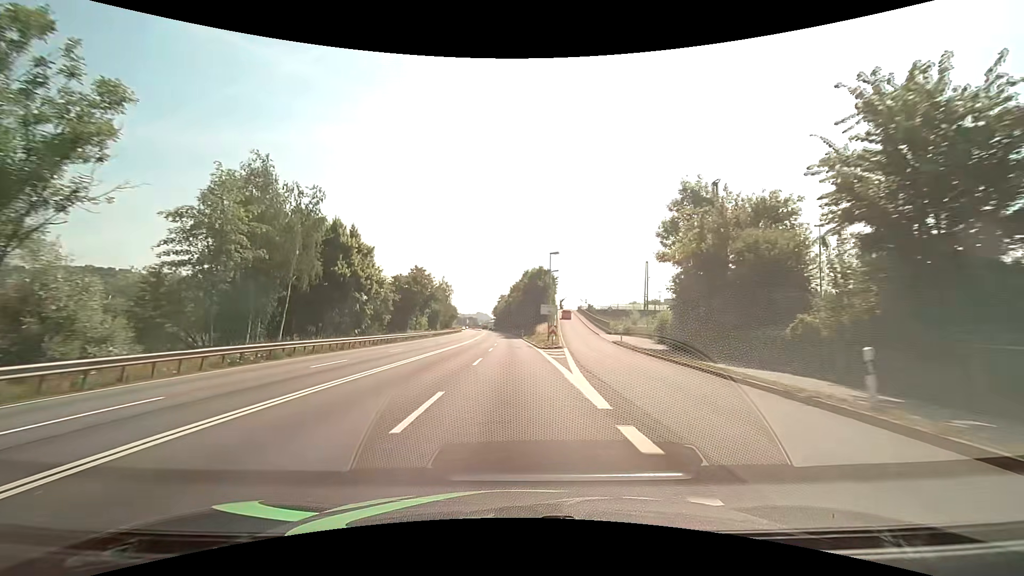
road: primary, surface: asphalt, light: Day
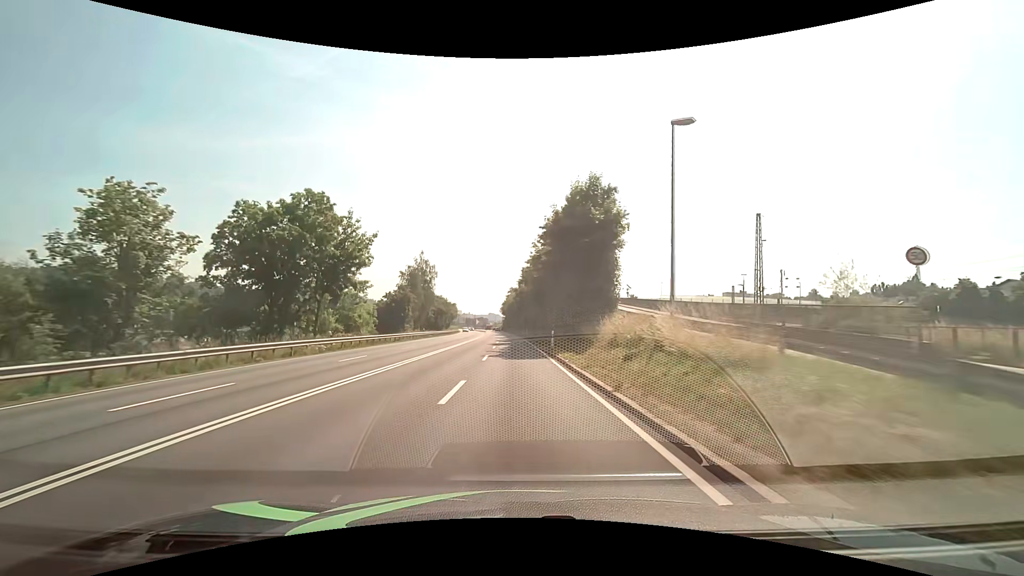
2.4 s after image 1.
(-0.3, +45.8) m; -1°
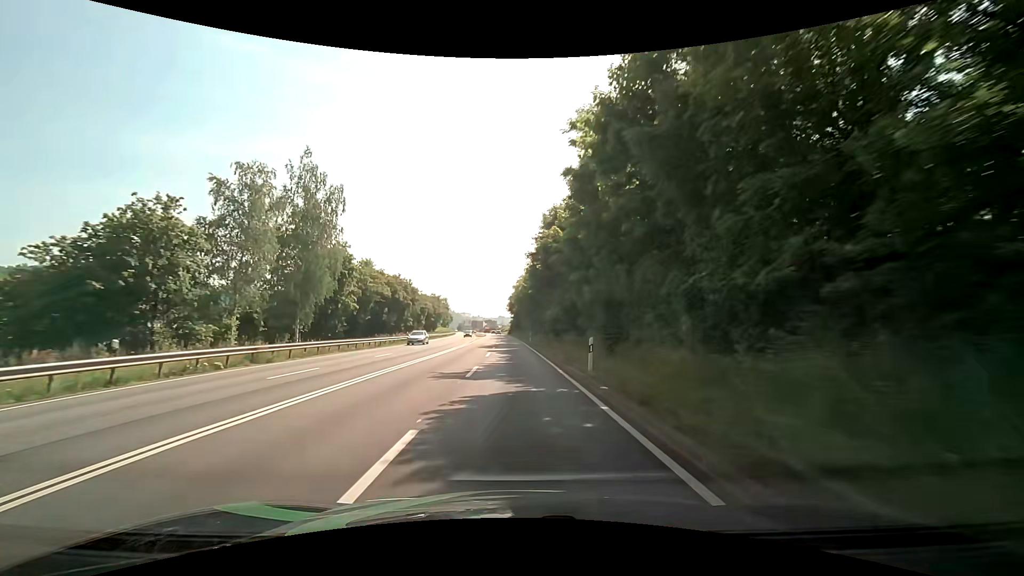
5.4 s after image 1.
(-0.6, +54.4) m; -1°
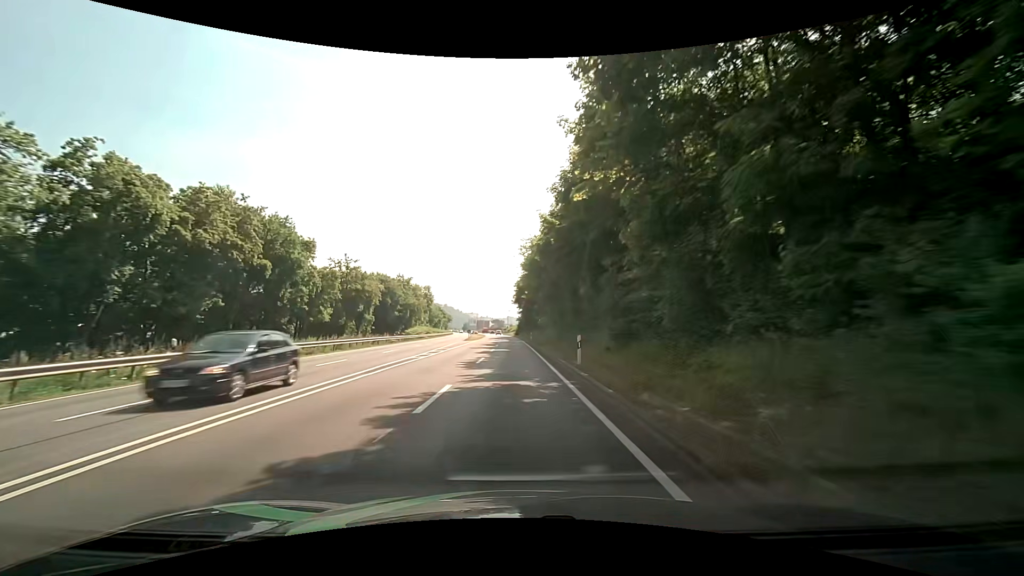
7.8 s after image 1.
(-0.4, +42.7) m; -1°
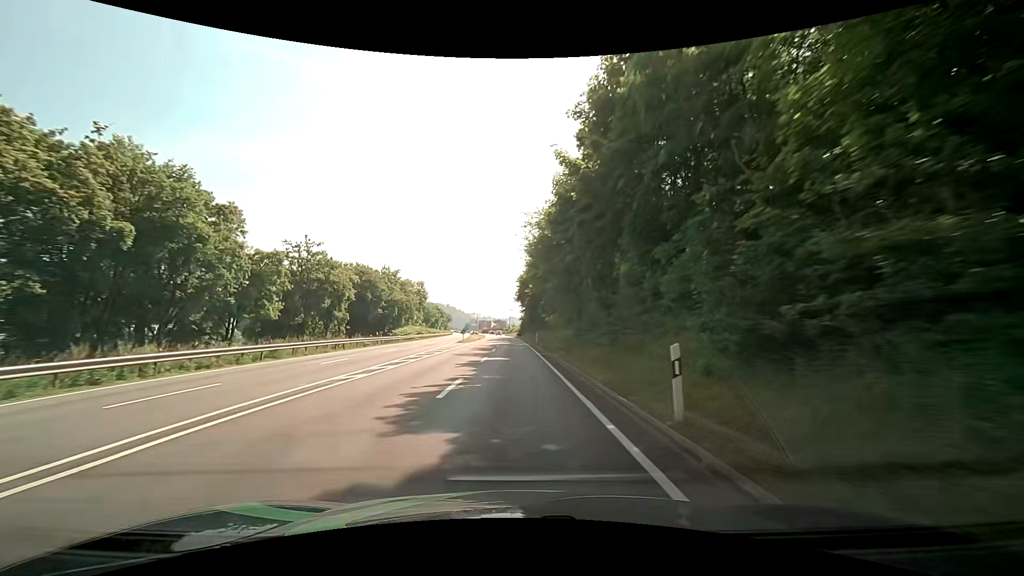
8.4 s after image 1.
(0.0, +10.7) m; 0°
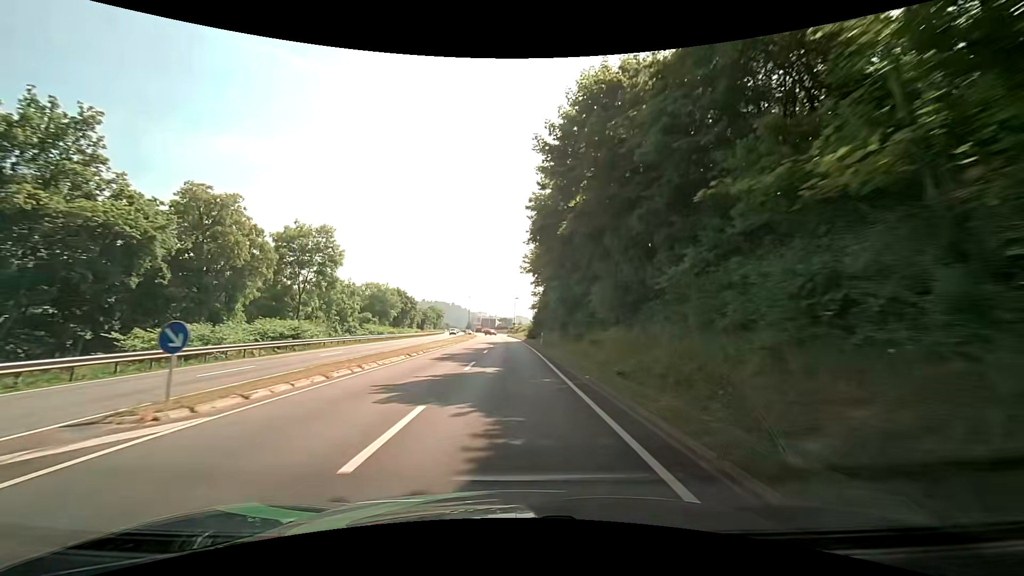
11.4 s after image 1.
(-0.5, +53.4) m; -1°
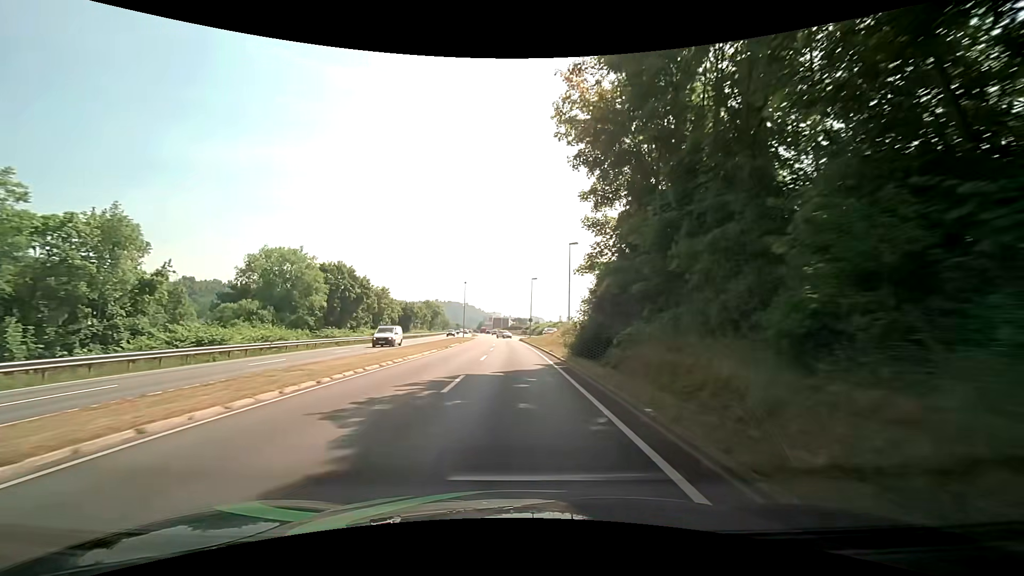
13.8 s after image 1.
(-0.3, +42.1) m; -1°
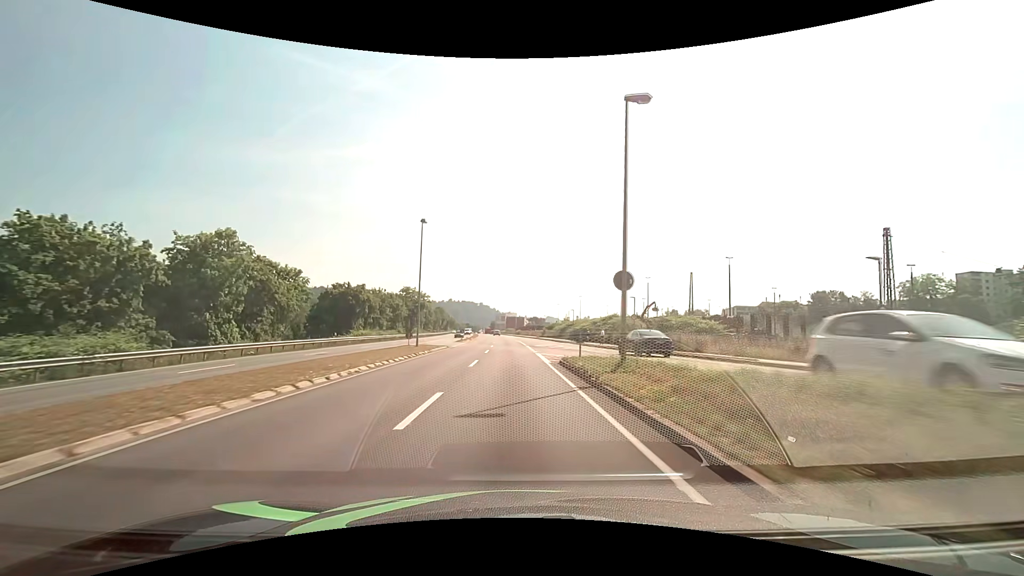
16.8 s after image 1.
(-1.1, +52.3) m; -2°
(0, +10) (0, +20) (0, +30) (-1, +40) (-1, +50) (-1, +60) (-2, +70) (-2, +80) (-3, +90) (-3, +100) m
